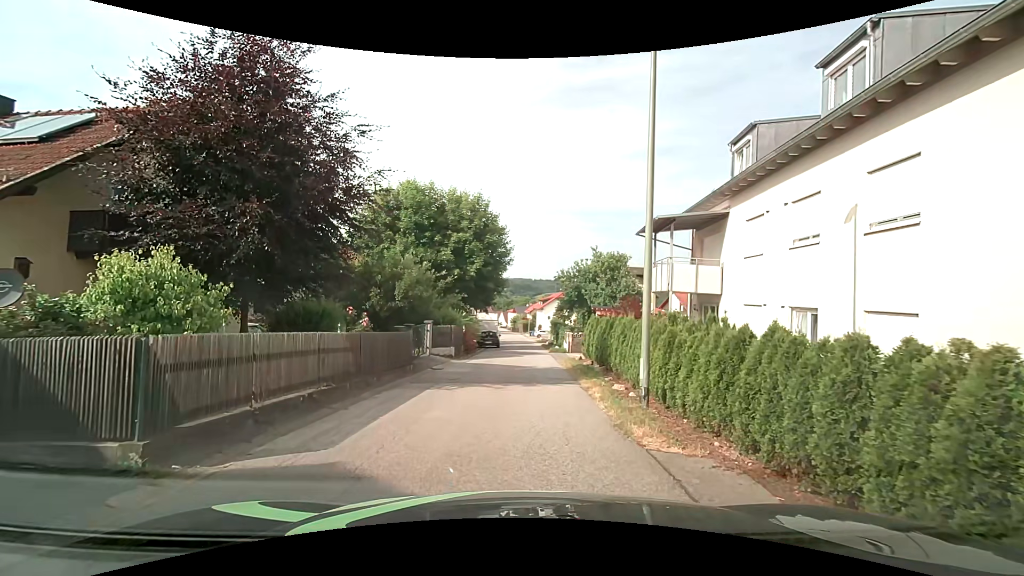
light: Day
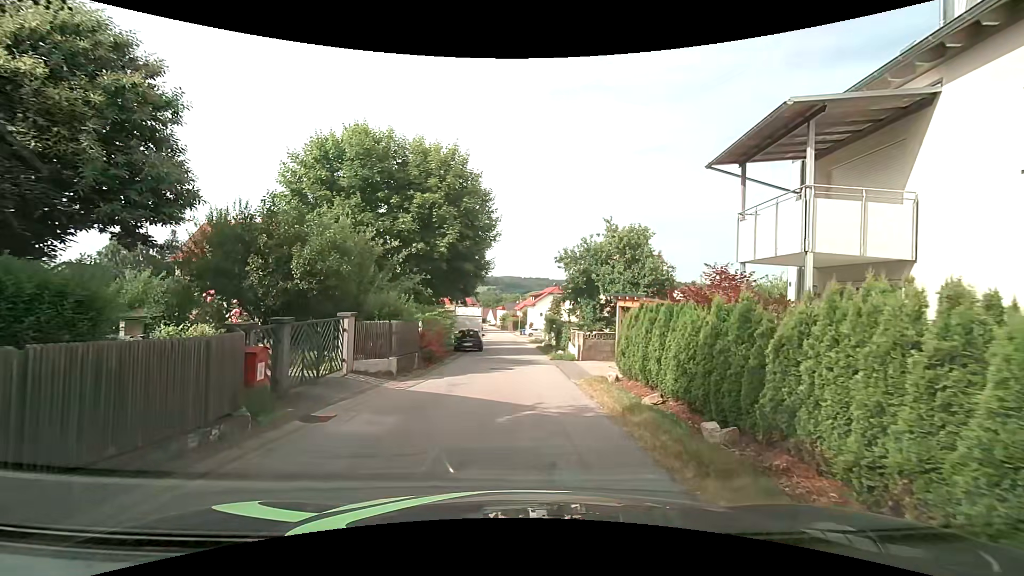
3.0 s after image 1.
(+0.2, +10.0) m; +3°
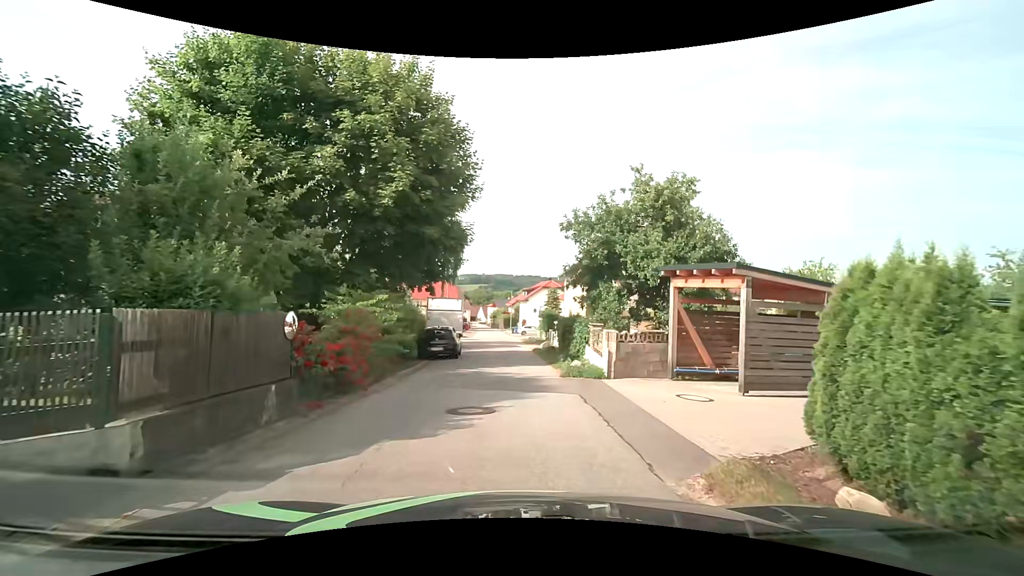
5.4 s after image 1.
(0.0, +9.2) m; +1°
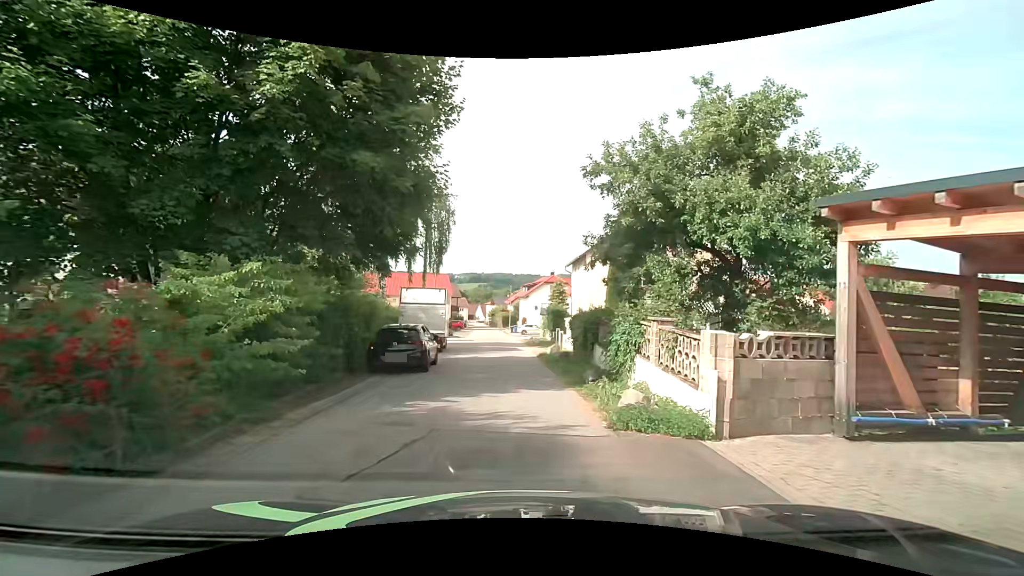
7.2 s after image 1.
(-0.1, +7.5) m; -1°
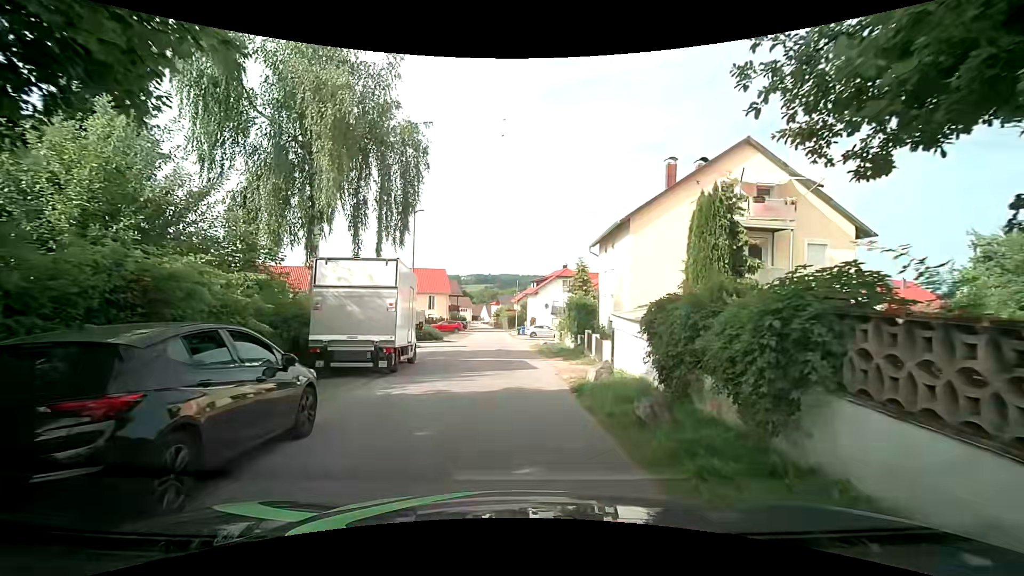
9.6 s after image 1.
(0.0, +11.4) m; 0°
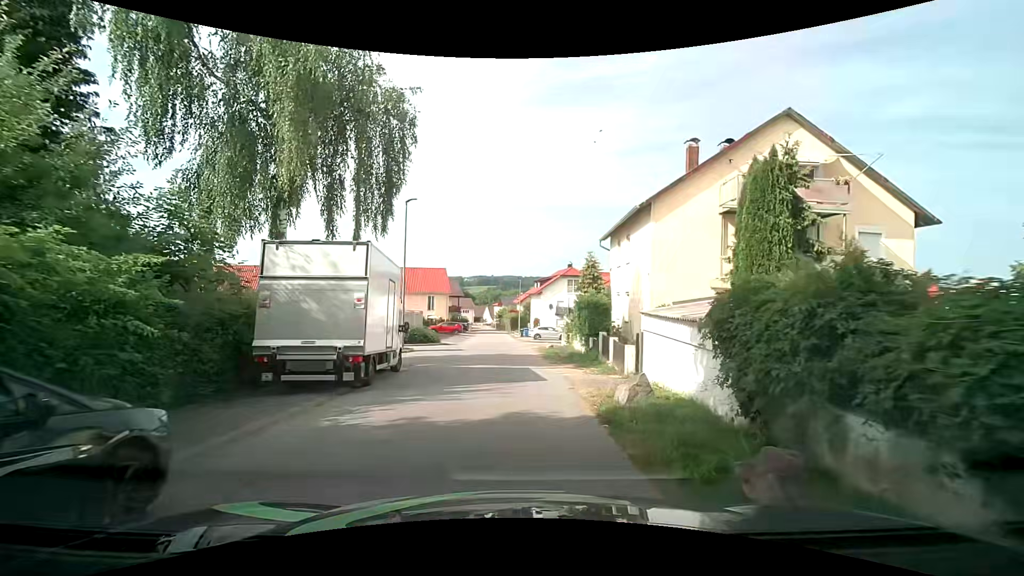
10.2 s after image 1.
(0.0, +3.1) m; -1°
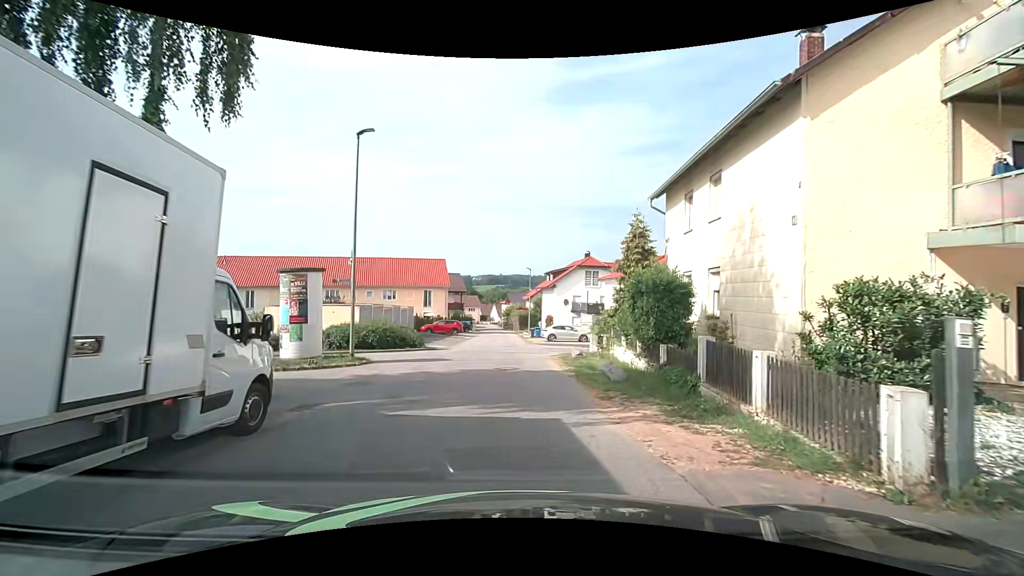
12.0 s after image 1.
(0.0, +9.7) m; +1°
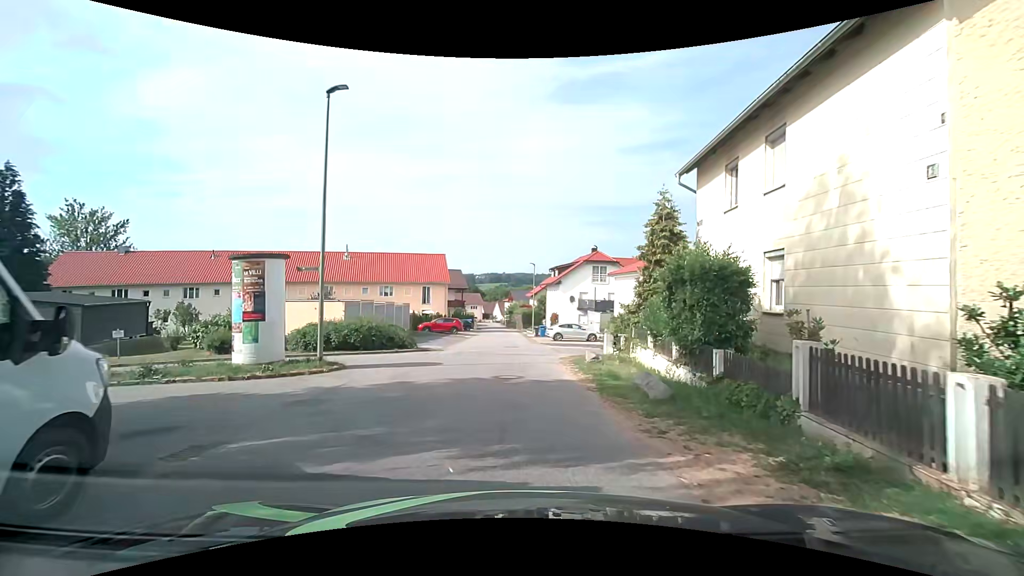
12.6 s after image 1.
(-0.1, +3.1) m; -1°
